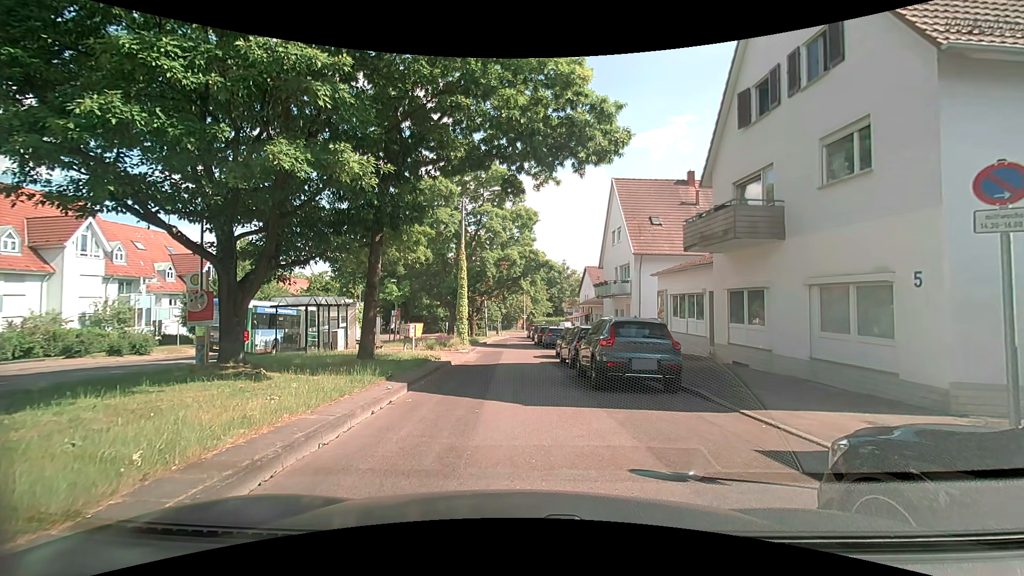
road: residential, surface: asphalt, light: Day
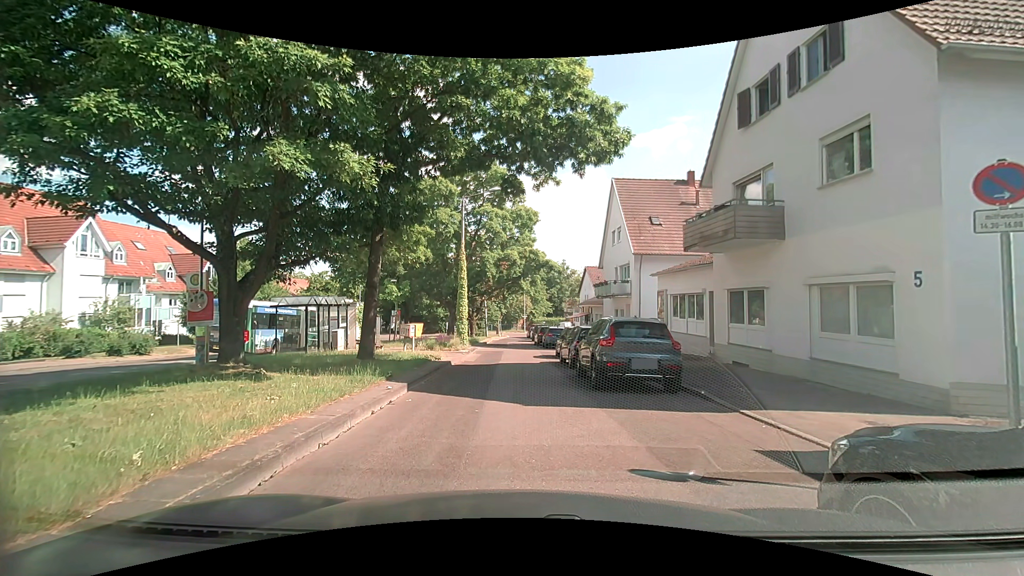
(0.0, 0.0) m; 0°
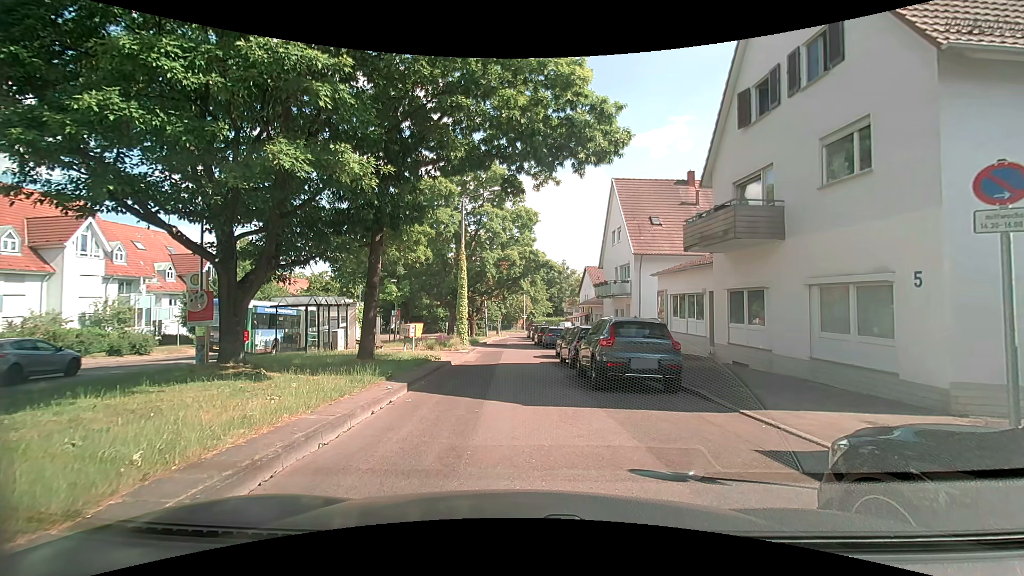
(0.0, 0.0) m; 0°
